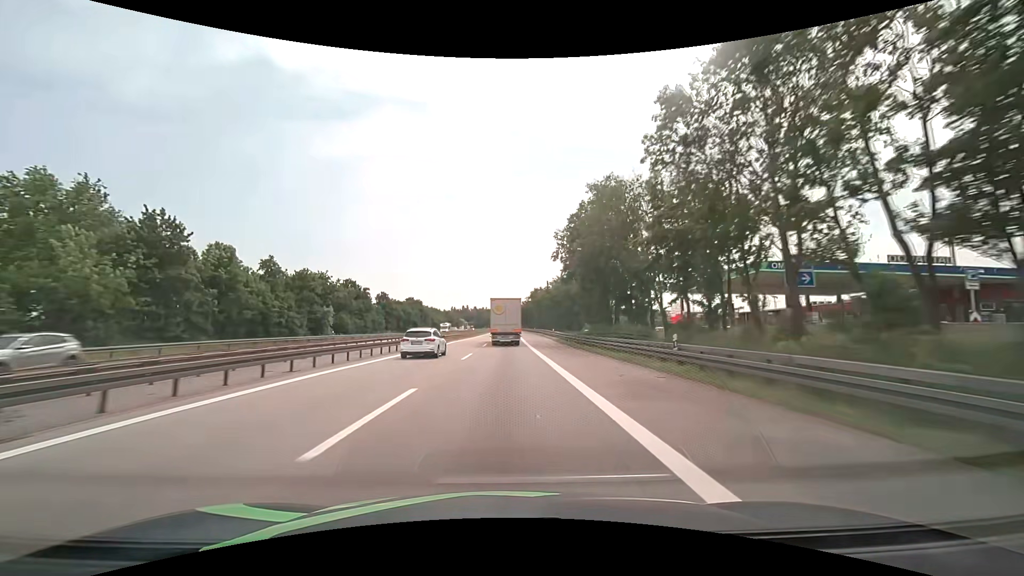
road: motorway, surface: asphalt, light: Day
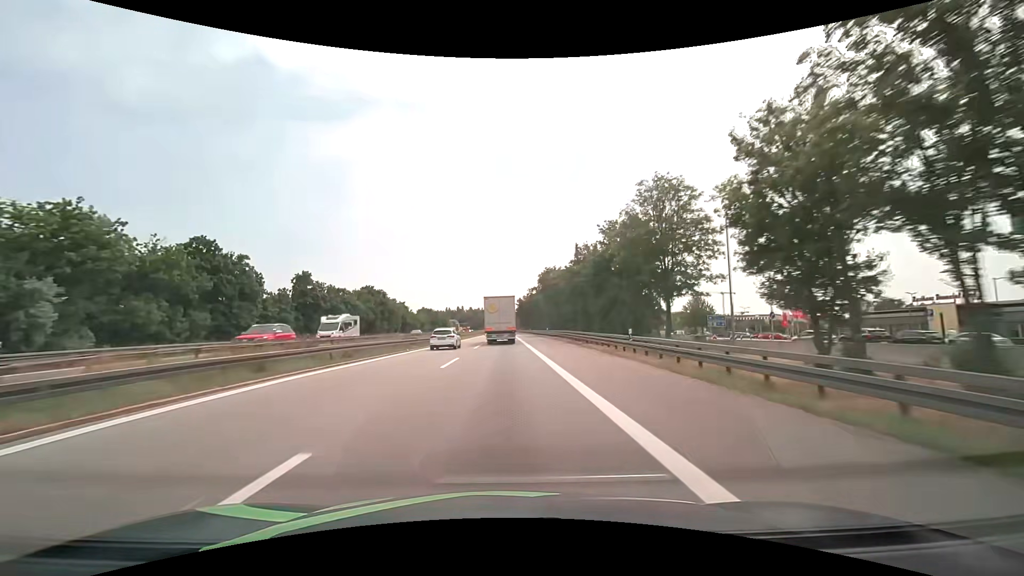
(0.0, +42.2) m; 0°
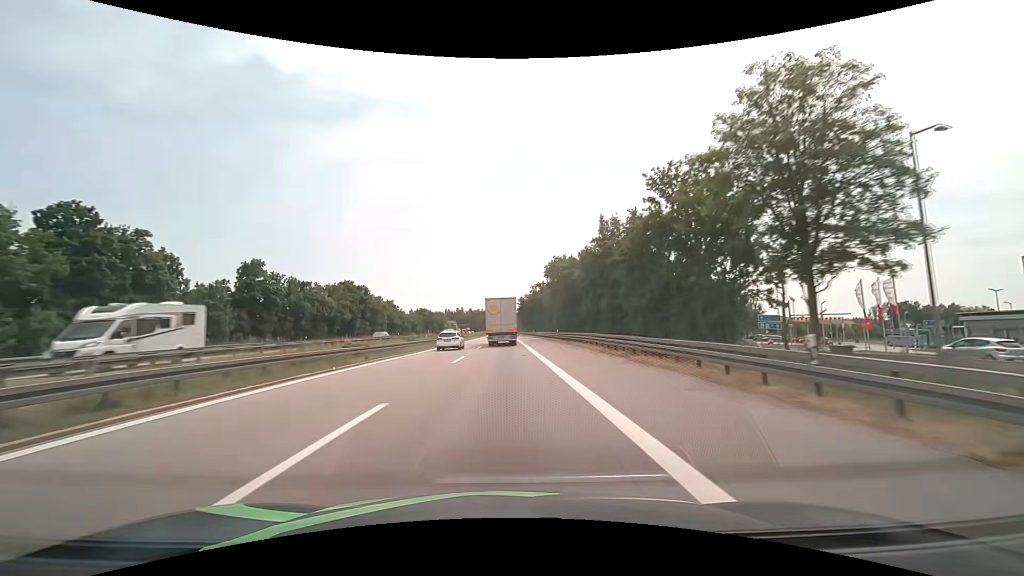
(0.0, +14.0) m; 0°
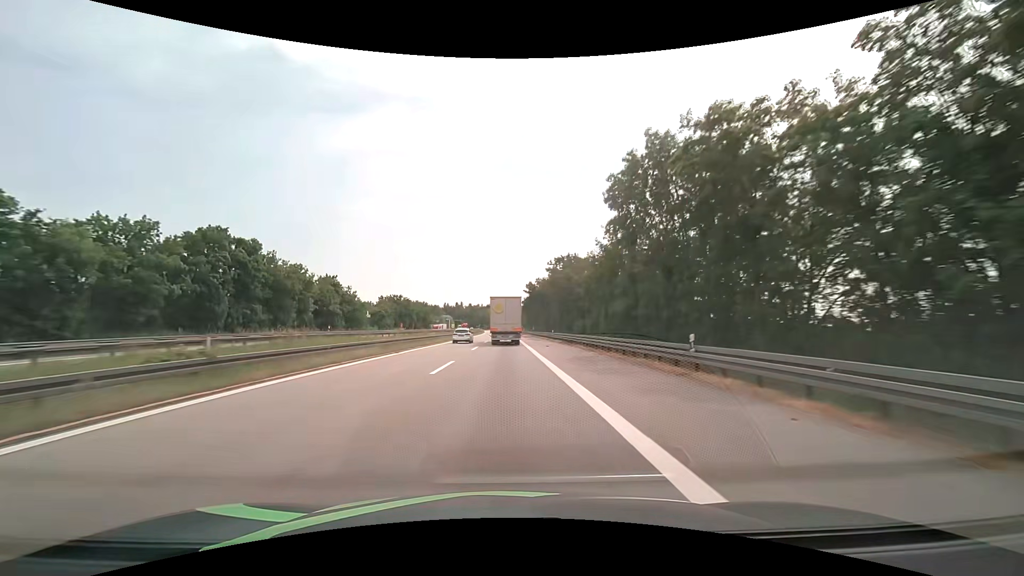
(-0.1, +41.8) m; 0°
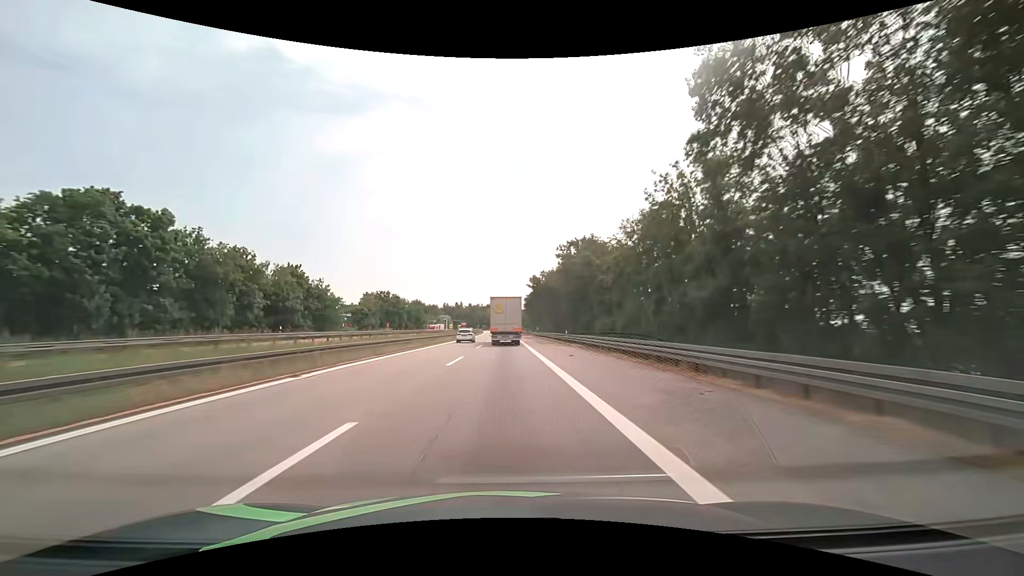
(0.0, +13.8) m; 0°
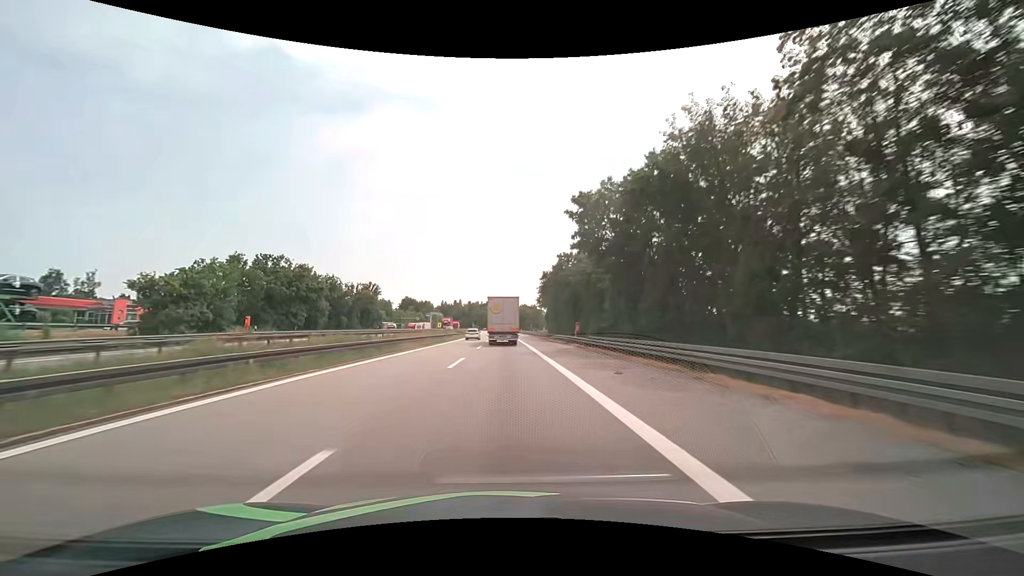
(-0.3, +55.3) m; 0°
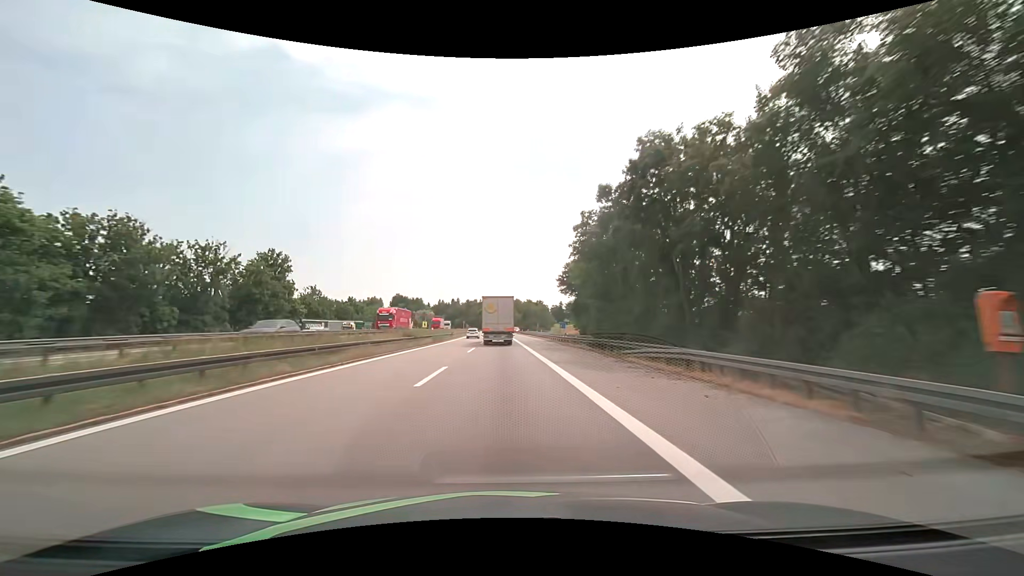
(0.0, +41.4) m; 0°
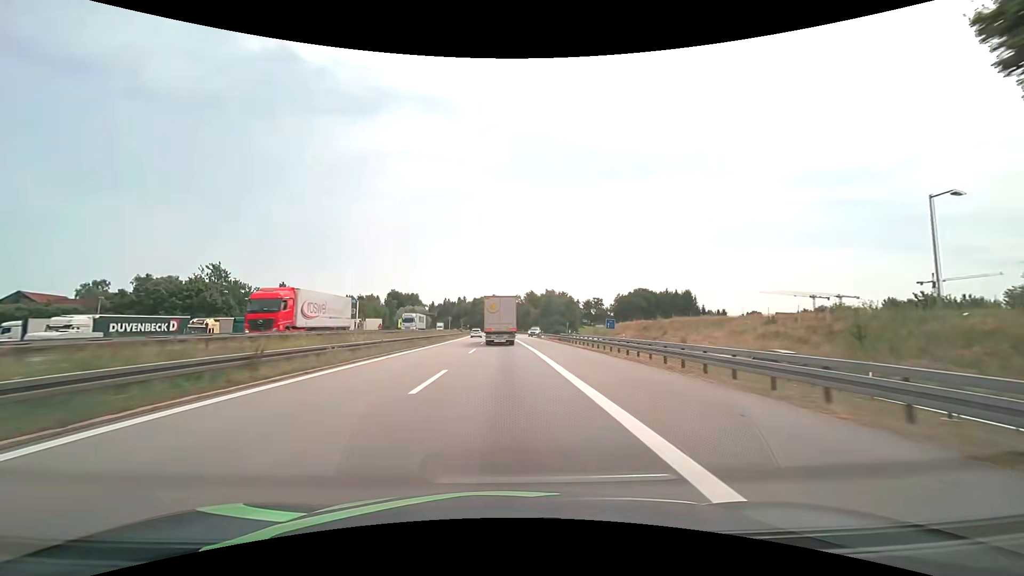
(-0.6, +55.0) m; -1°
(0, +10) (0, +20) (0, +30) (0, +40) (0, +50) (-1, +60) (-1, +70) (-1, +80) (-1, +90) (-2, +100) m
